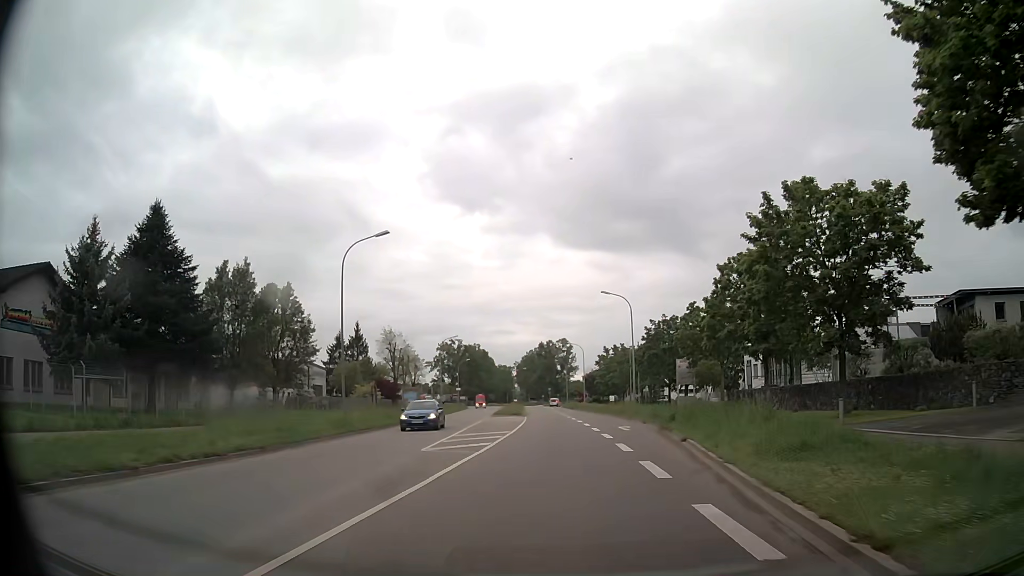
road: secondary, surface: asphalt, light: Day
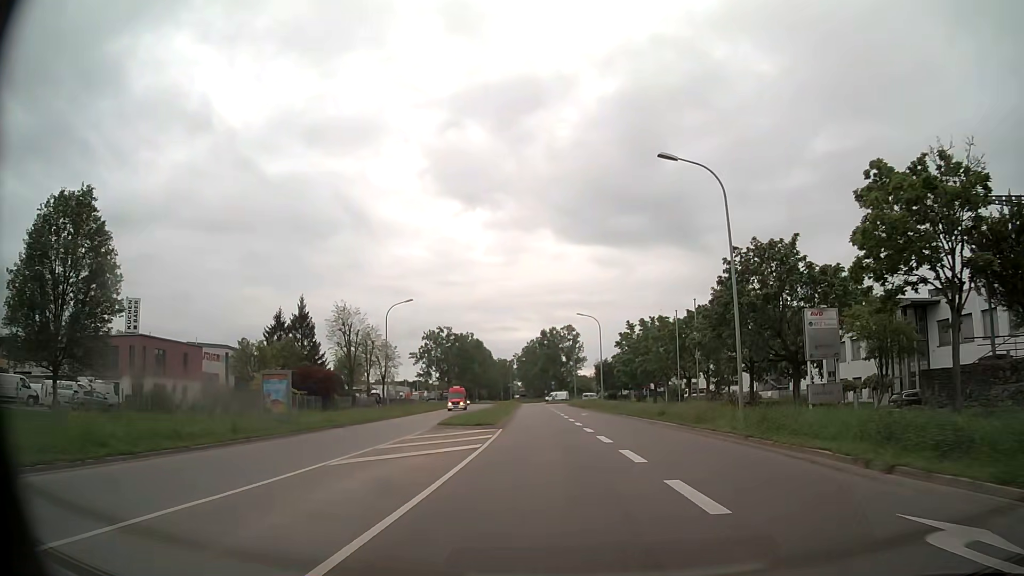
(0.0, +28.1) m; 0°
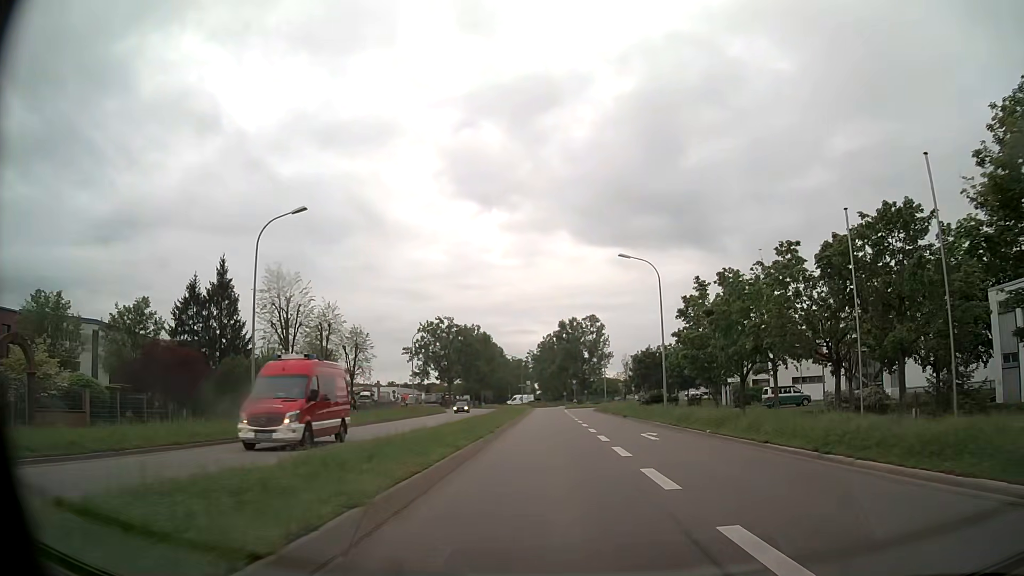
(-0.5, +27.7) m; -2°
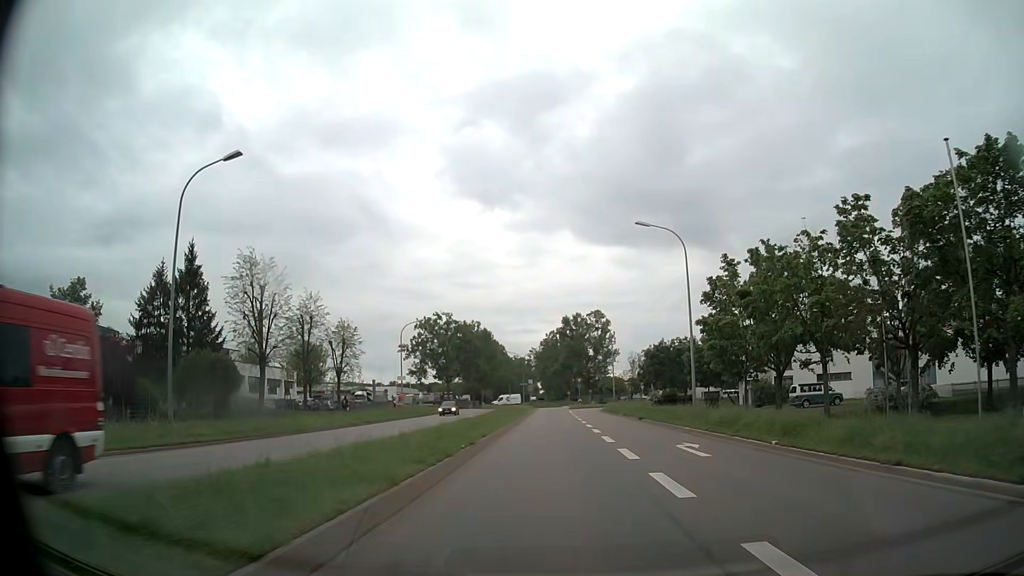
(0.0, +6.8) m; 0°
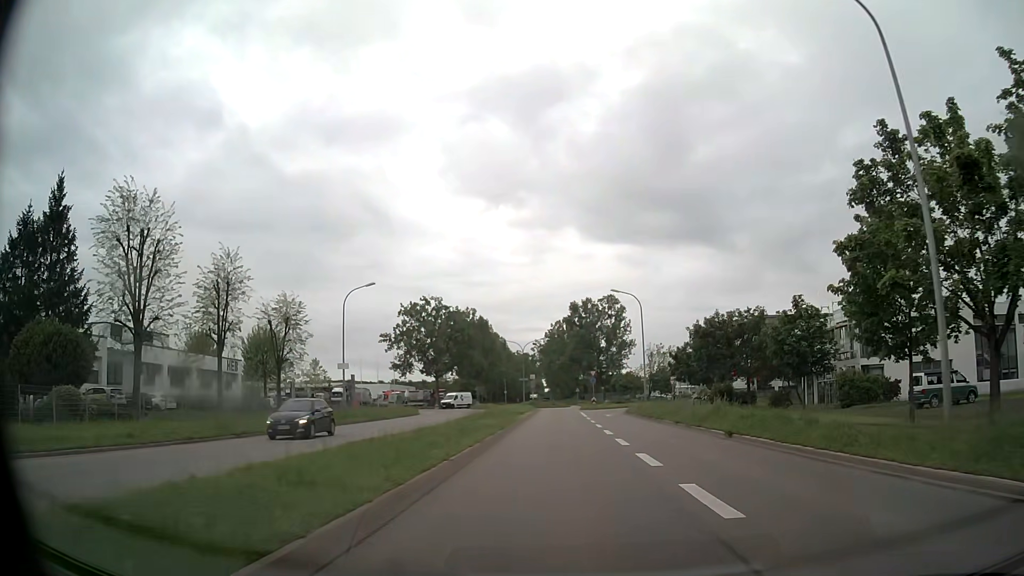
(-0.2, +19.9) m; 0°
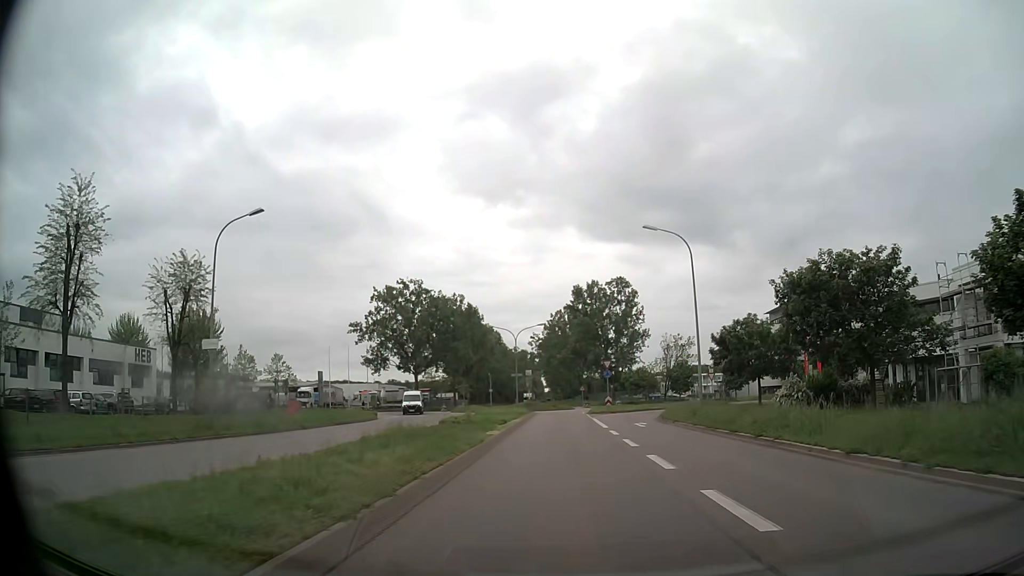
(-0.2, +18.7) m; -1°
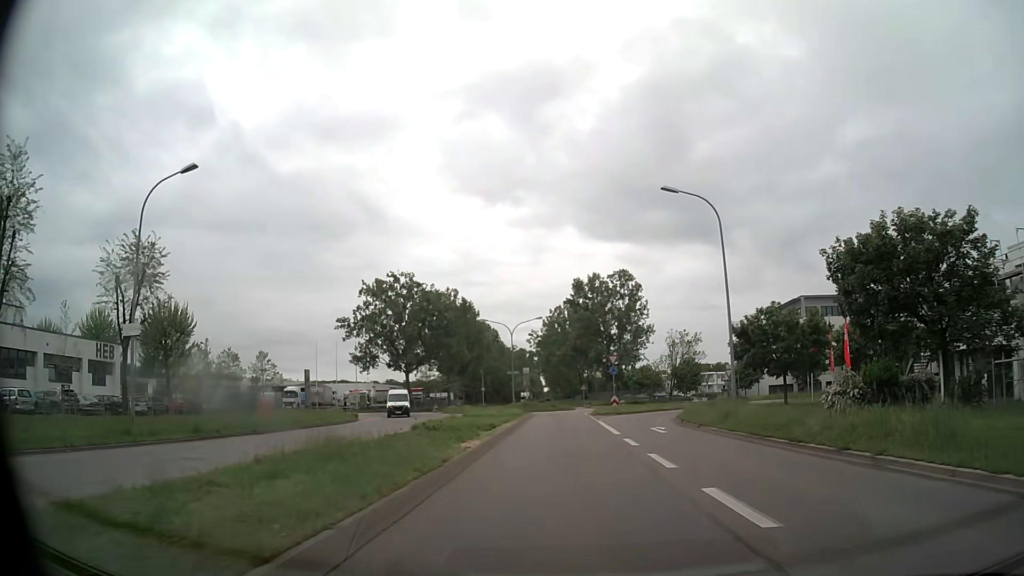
(0.0, +5.9) m; 0°
